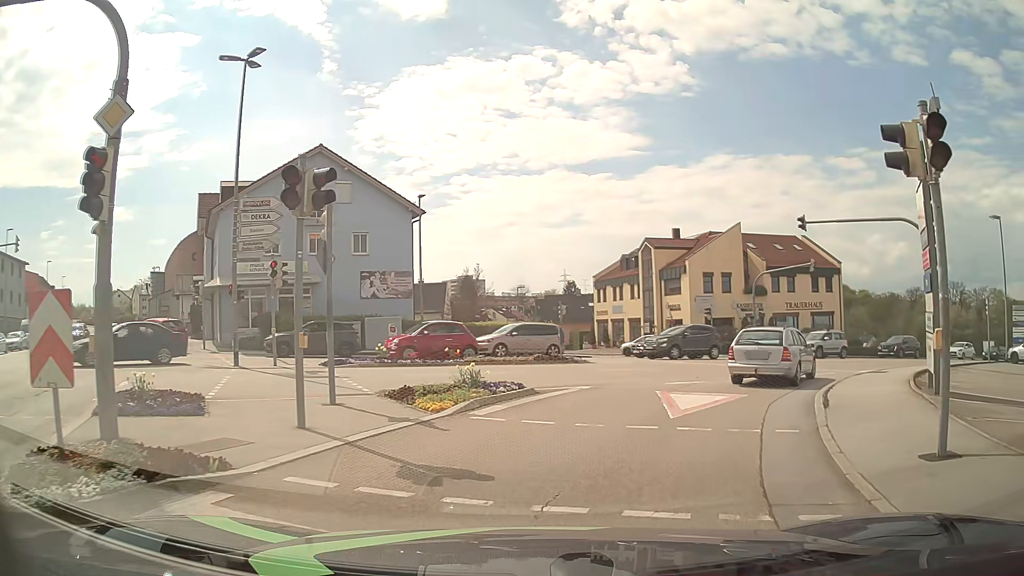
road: tertiary_link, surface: asphalt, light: Day
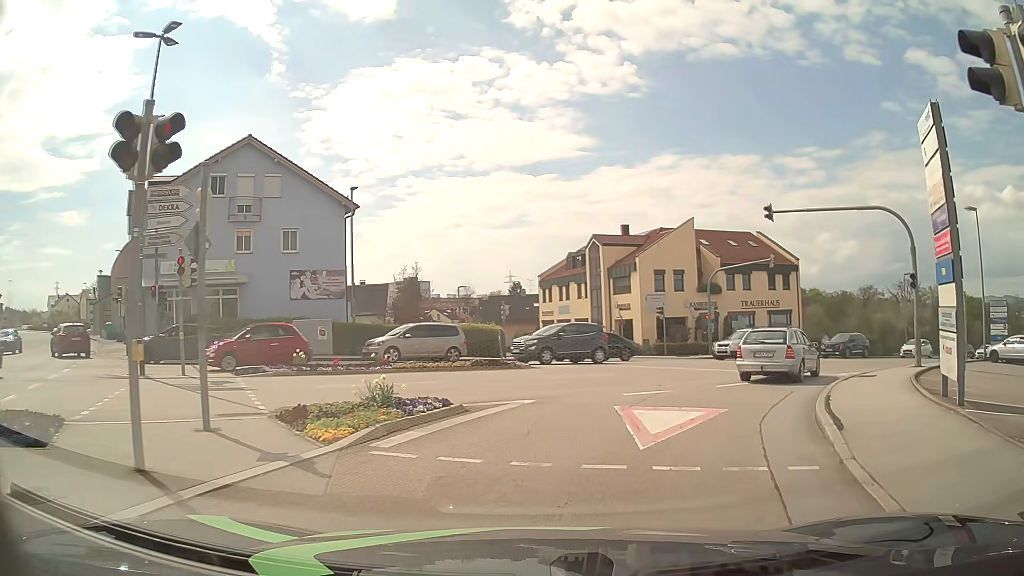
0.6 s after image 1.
(+0.1, +2.6) m; +4°
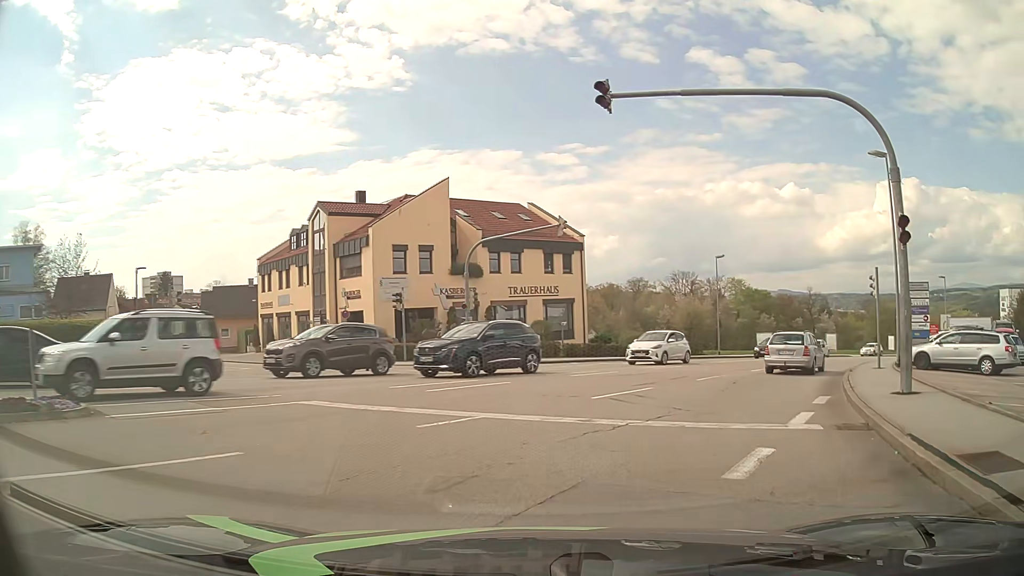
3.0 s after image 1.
(+2.5, +13.0) m; +22°
